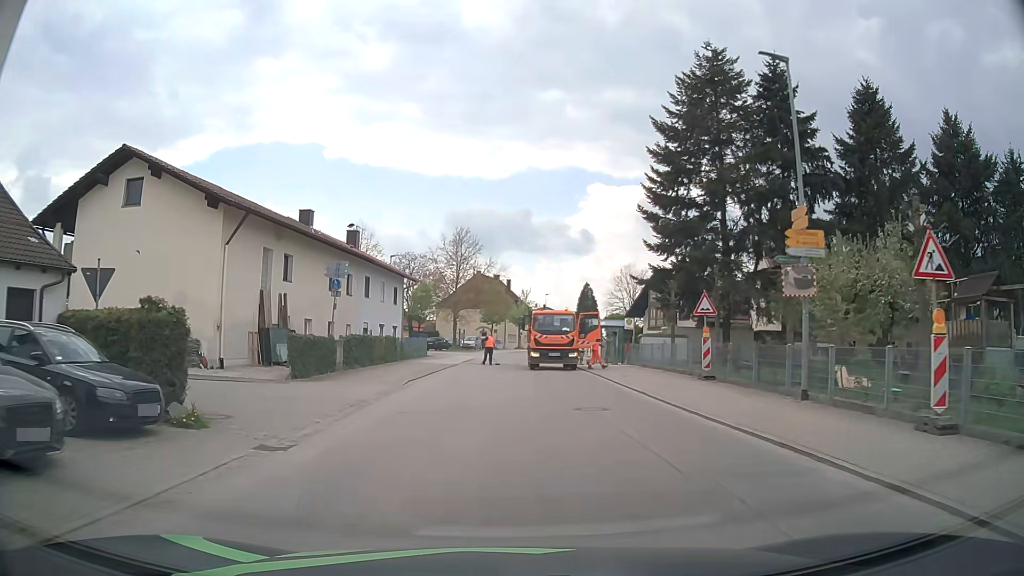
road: tertiary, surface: asphalt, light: Day
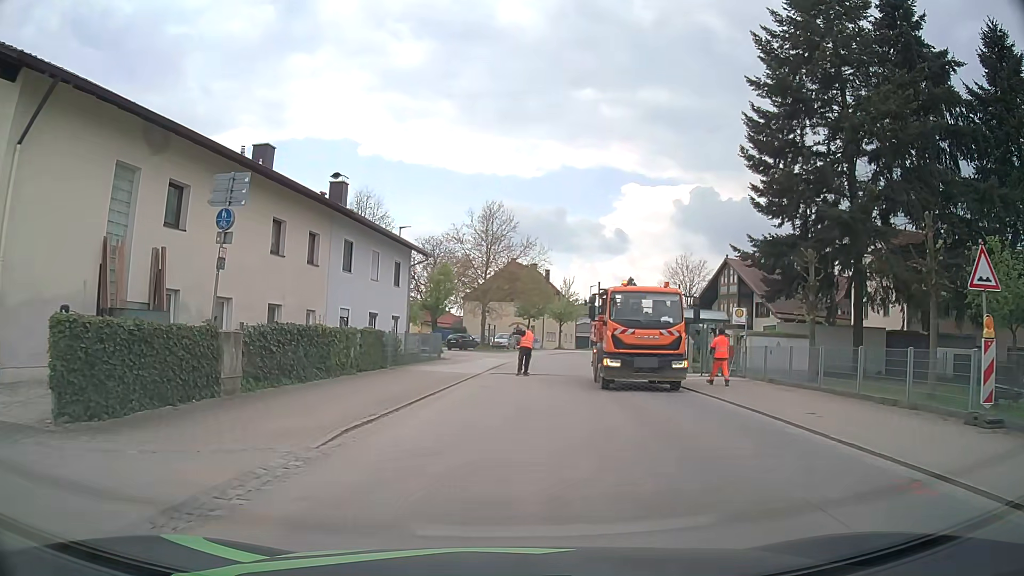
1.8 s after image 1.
(-0.5, +13.1) m; -2°
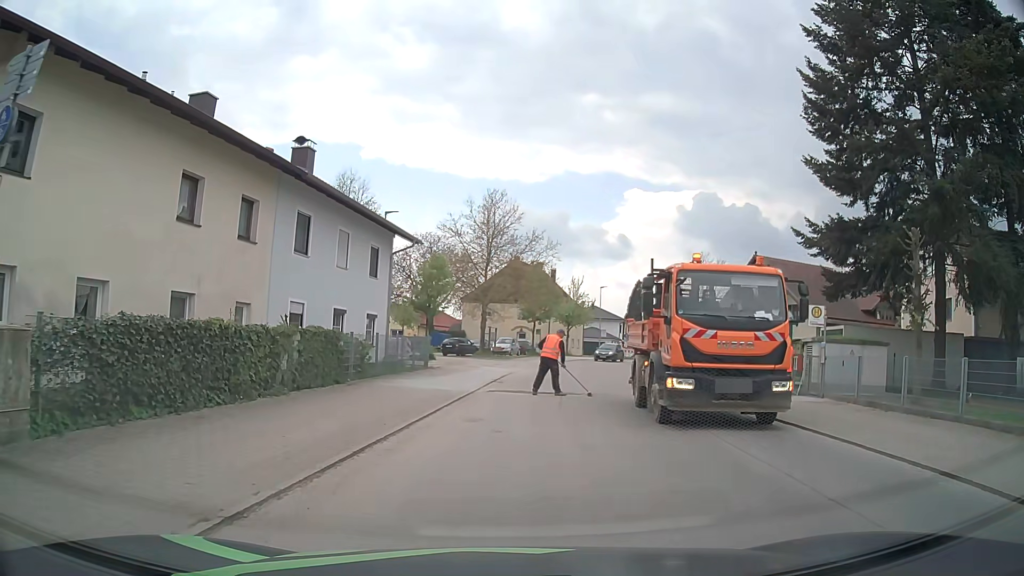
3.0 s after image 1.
(-0.1, +6.4) m; -1°
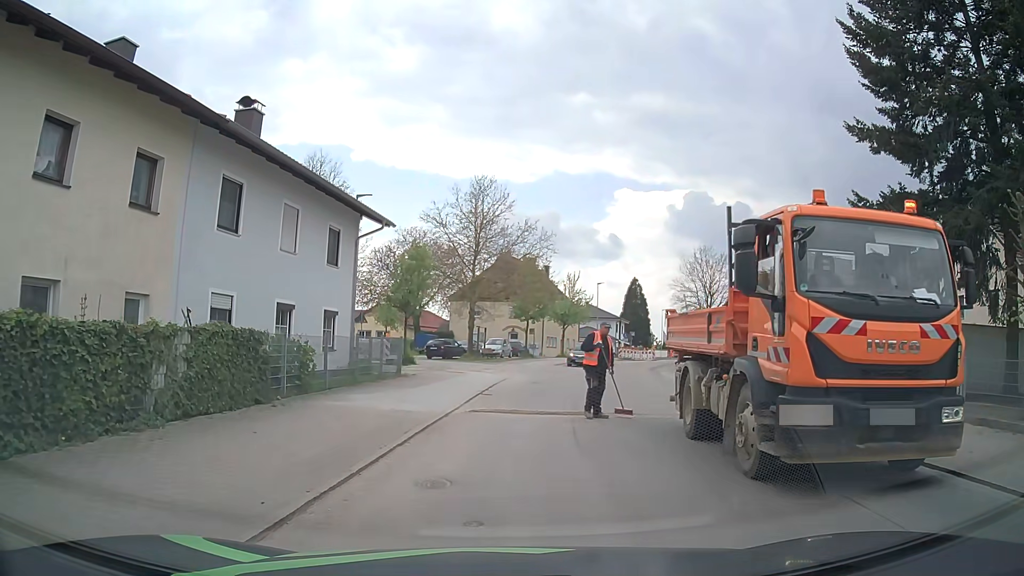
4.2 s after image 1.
(+0.1, +4.9) m; +1°
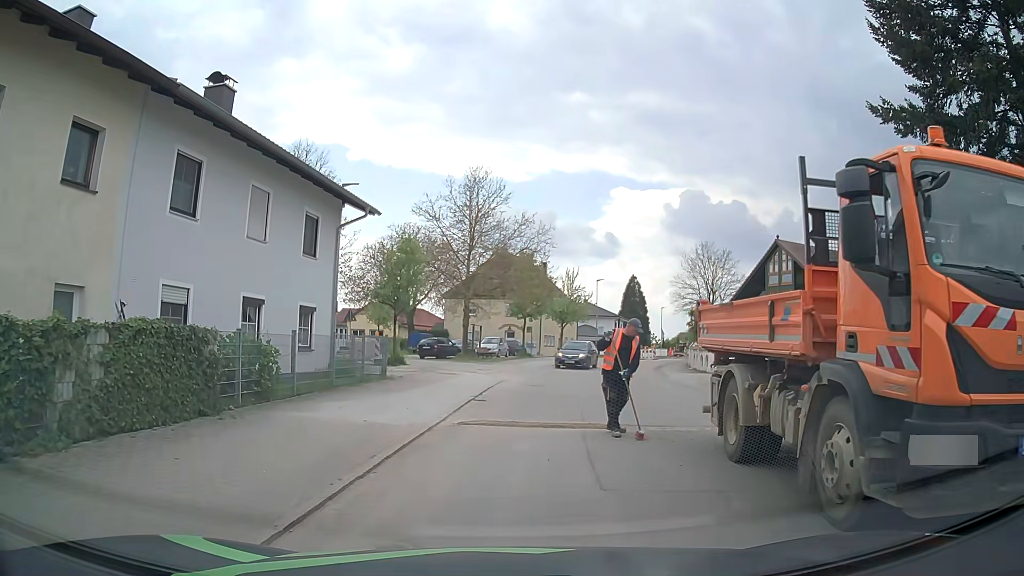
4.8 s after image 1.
(0.0, +2.2) m; 0°
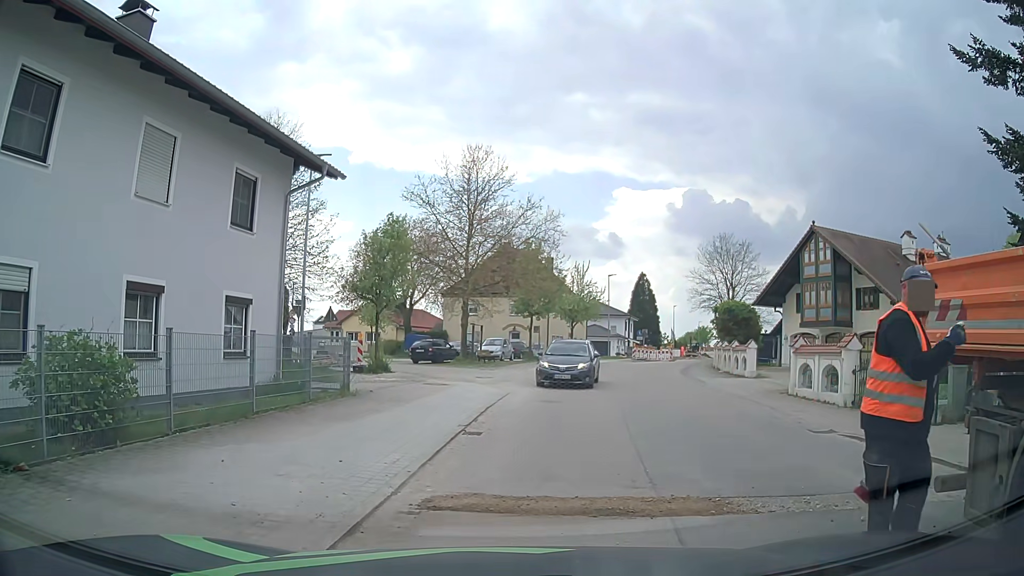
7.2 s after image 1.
(0.0, +5.3) m; -2°
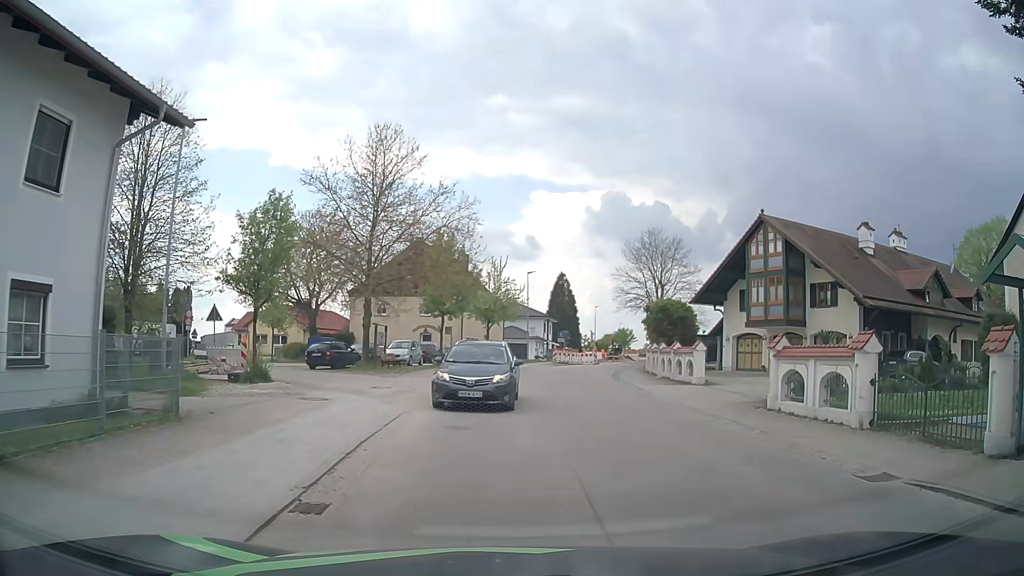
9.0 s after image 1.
(+0.3, +4.9) m; +8°
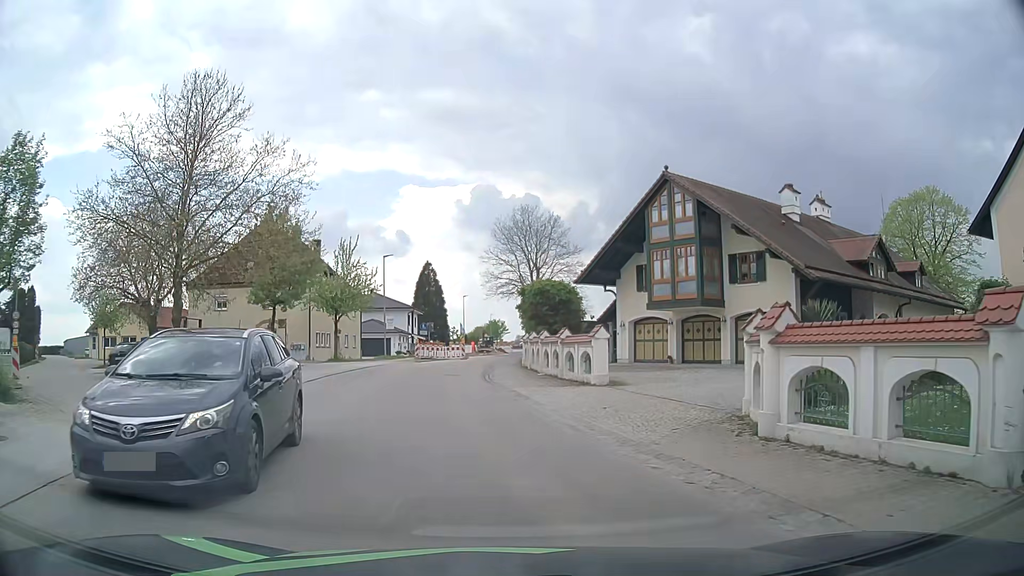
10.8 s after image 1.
(+1.0, +7.6) m; +11°
(-1, +10) (-2, +20) (-2, +30) (-2, +40) (-2, +50) (-1, +60) (-1, +70) (0, +80) (+1, +90) (+2, +100) m
